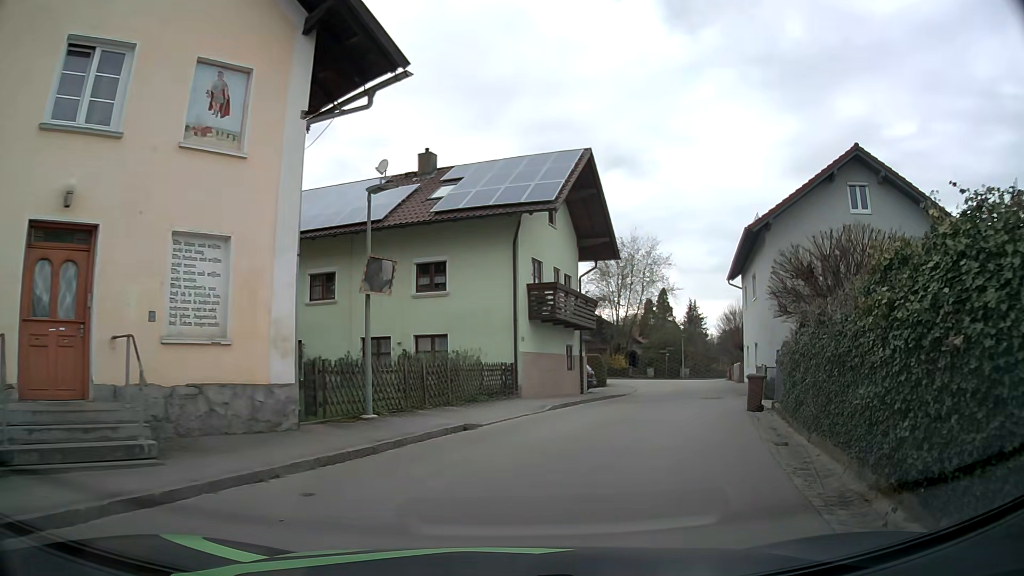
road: residential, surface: asphalt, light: Day
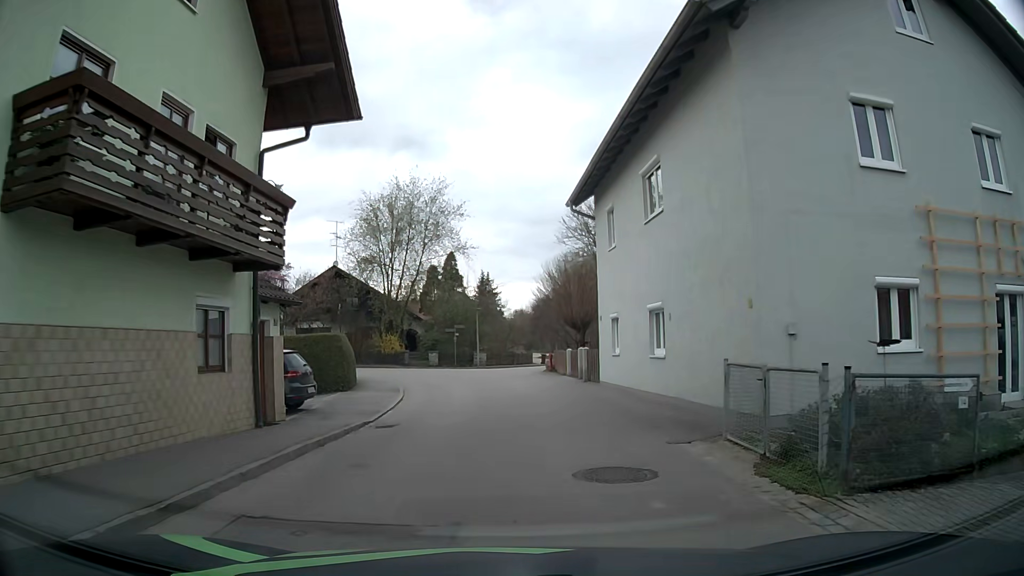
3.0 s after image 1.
(+3.0, +16.4) m; +17°
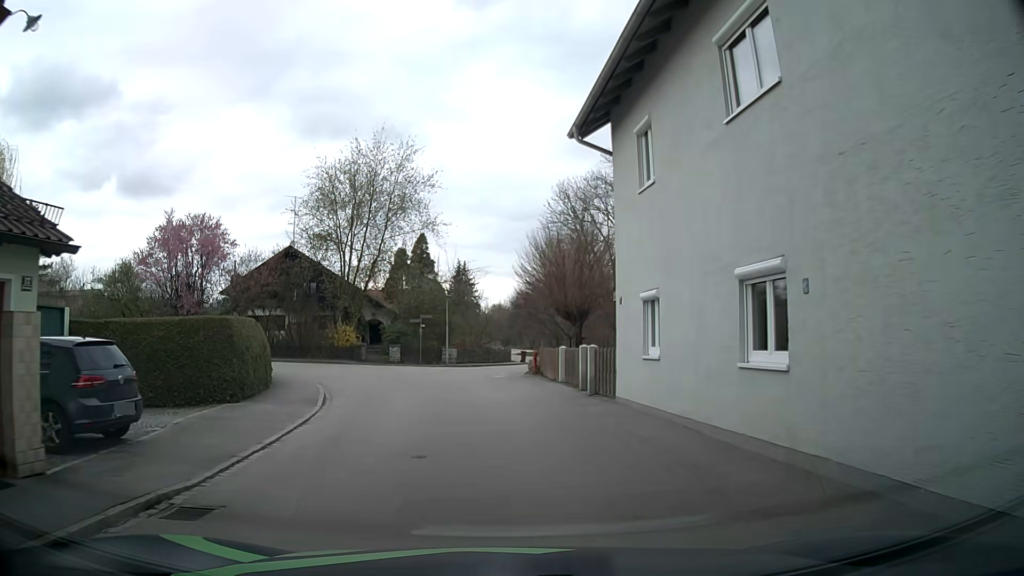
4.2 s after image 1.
(+0.3, +7.2) m; +2°
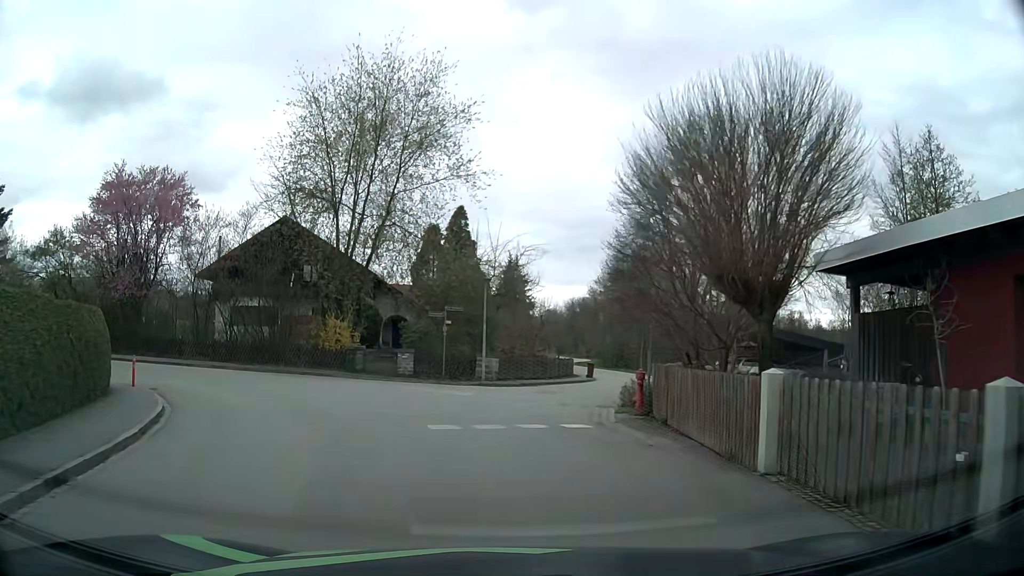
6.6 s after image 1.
(-0.2, +13.4) m; -4°
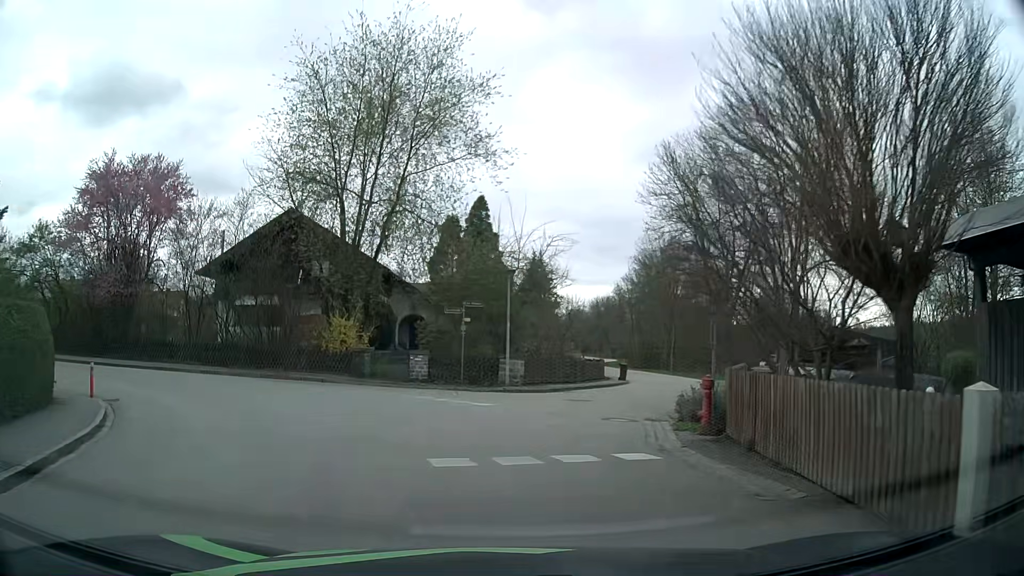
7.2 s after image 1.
(0.0, +3.2) m; 0°
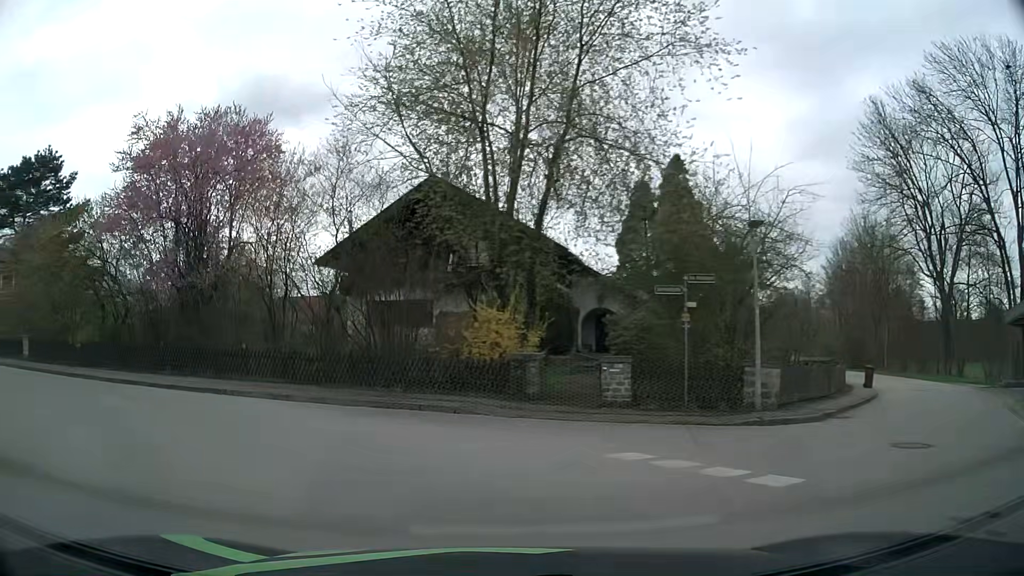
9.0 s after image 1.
(-1.0, +9.0) m; -15°
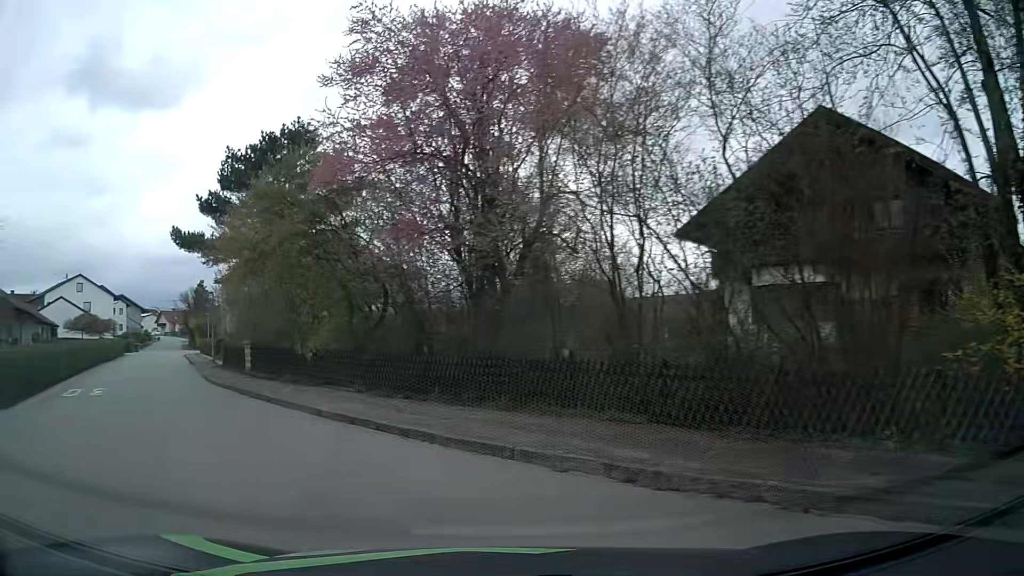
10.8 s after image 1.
(-2.3, +8.9) m; -30°
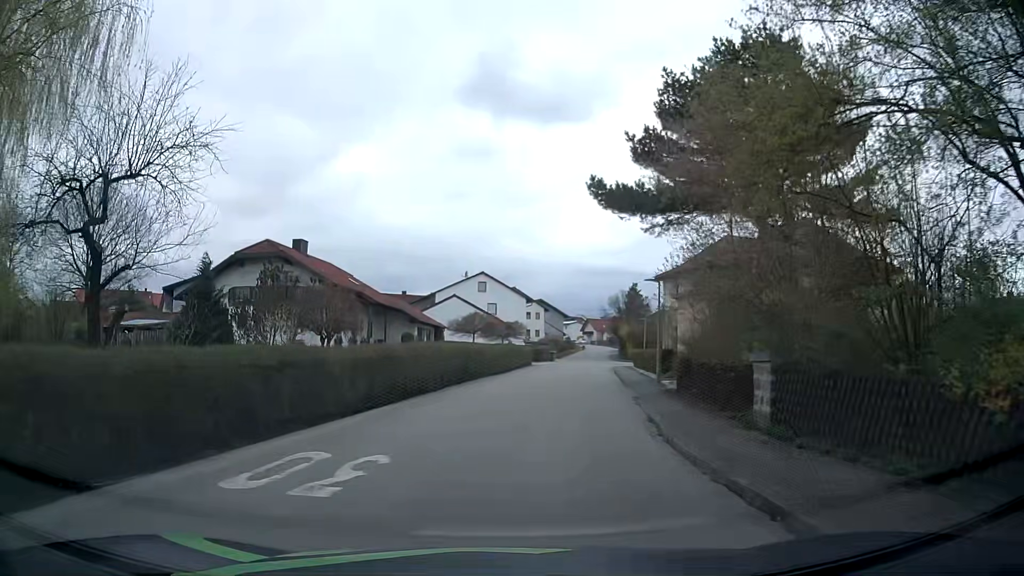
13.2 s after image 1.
(-4.8, +11.7) m; -37°
(0, +10) (+1, +20) (+2, +30) (+3, +40) (+5, +50) (+6, +60) (+8, +69) (+9, +79) (+10, +89) (+12, +99) m
